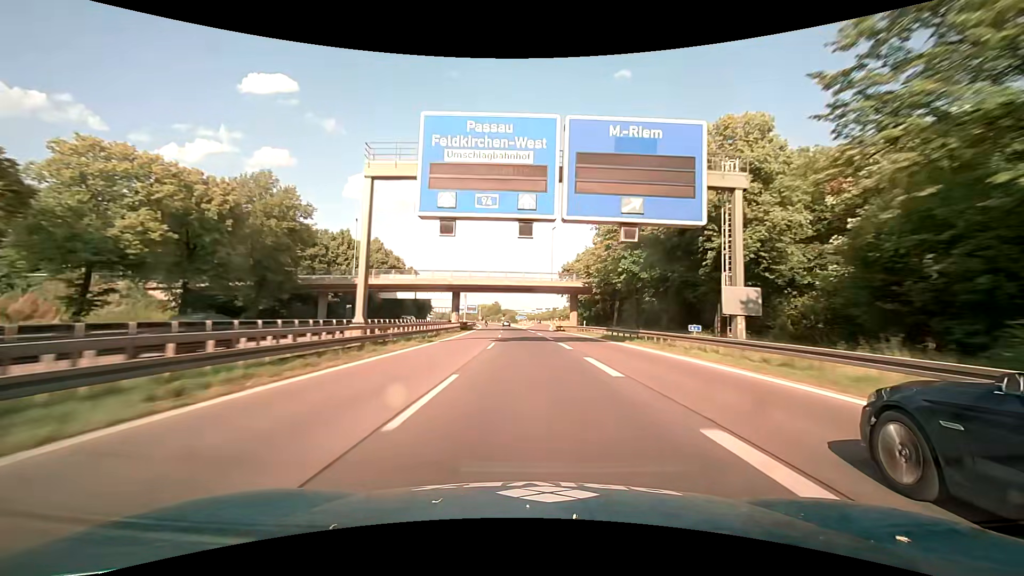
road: motorway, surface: asphalt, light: Day
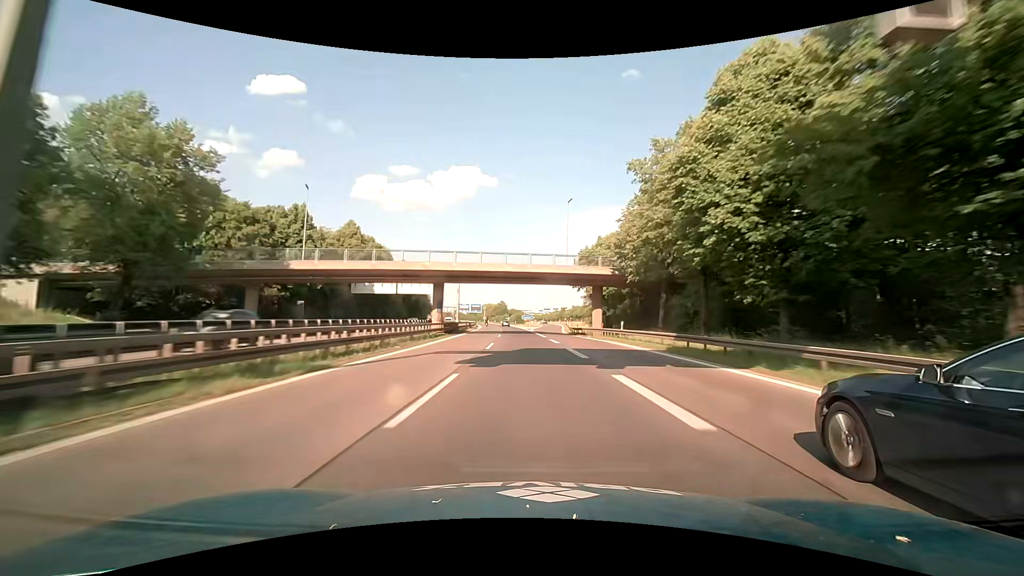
(-0.2, +17.9) m; -1°
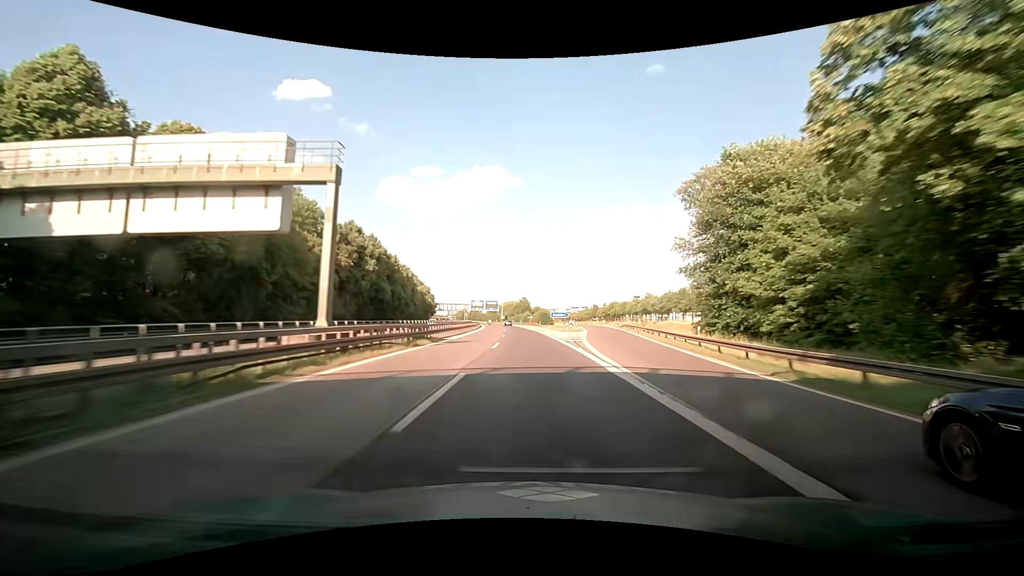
(-1.4, +54.3) m; -3°
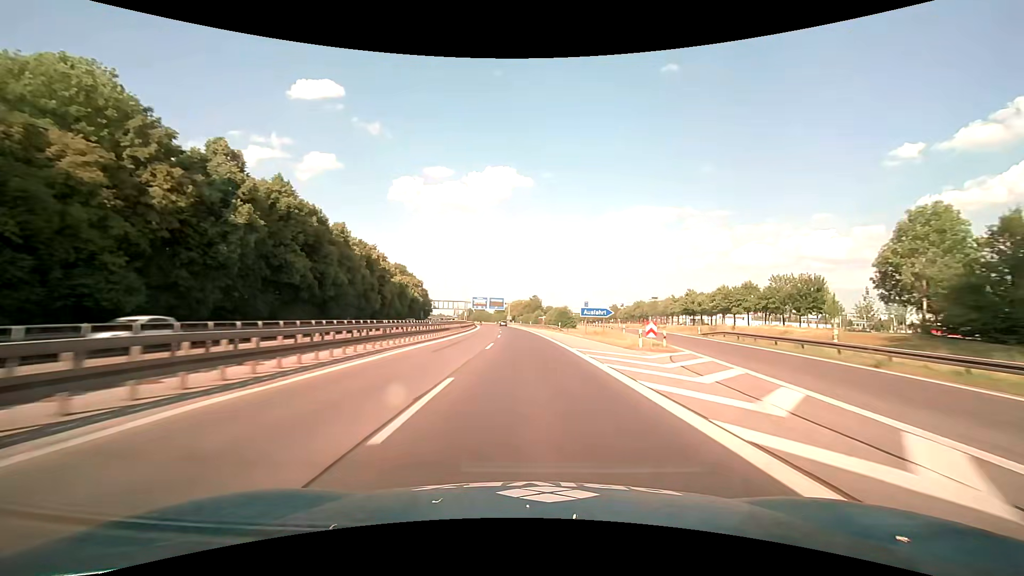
(-0.4, +36.7) m; -2°
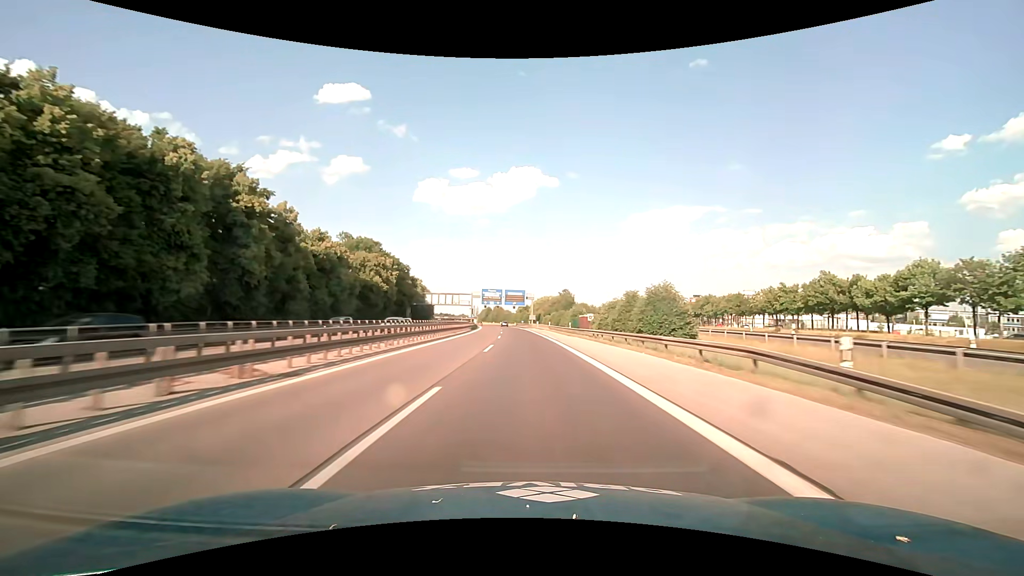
(-1.4, +55.8) m; -3°
(0, +10) (0, +20) (0, +30) (-1, +40) (-1, +50) (-1, +60) (-2, +70) (-3, +80) (-3, +90) (-4, +100) m
